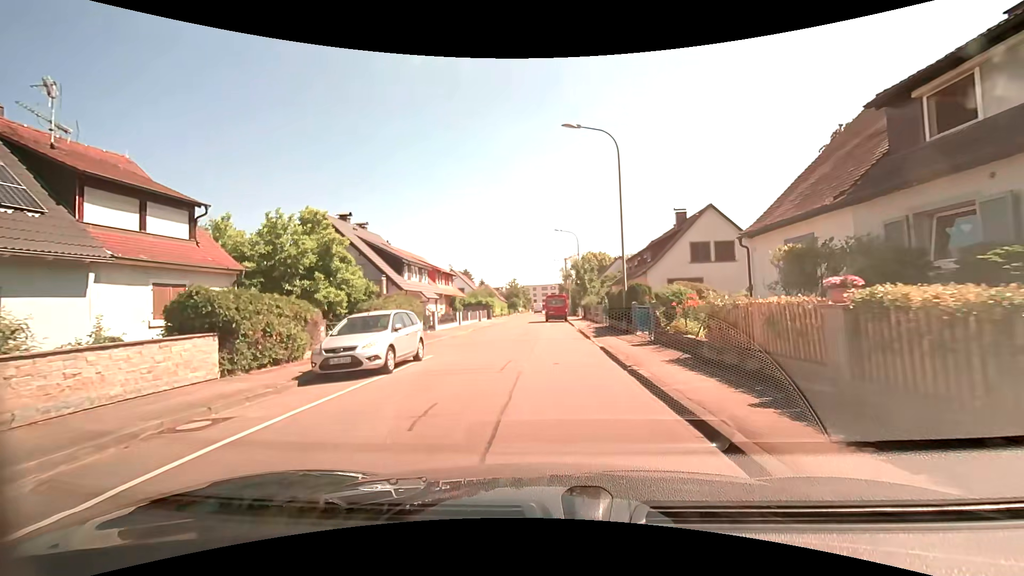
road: residential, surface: asphalt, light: Day
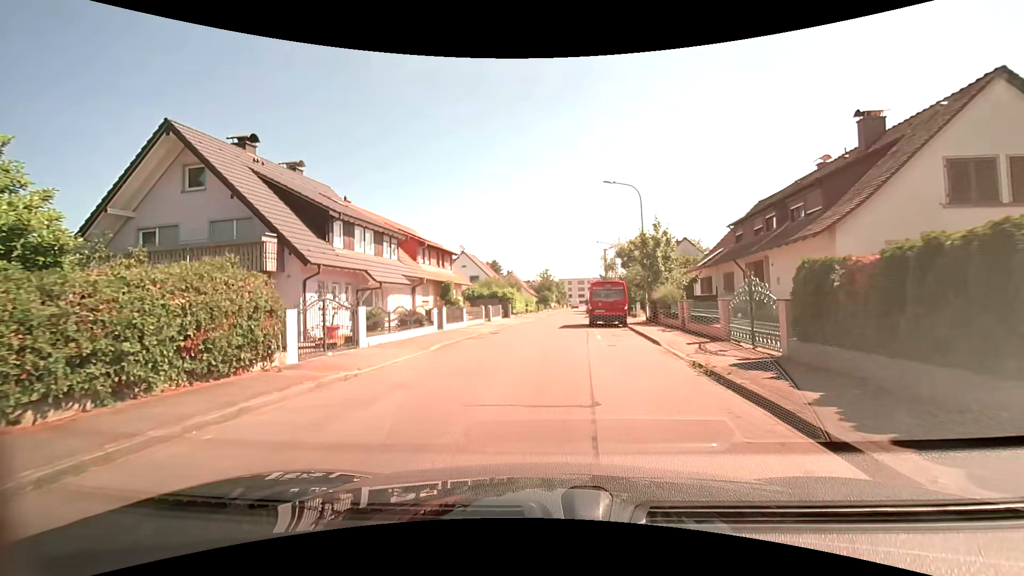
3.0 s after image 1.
(-0.7, +18.5) m; -4°
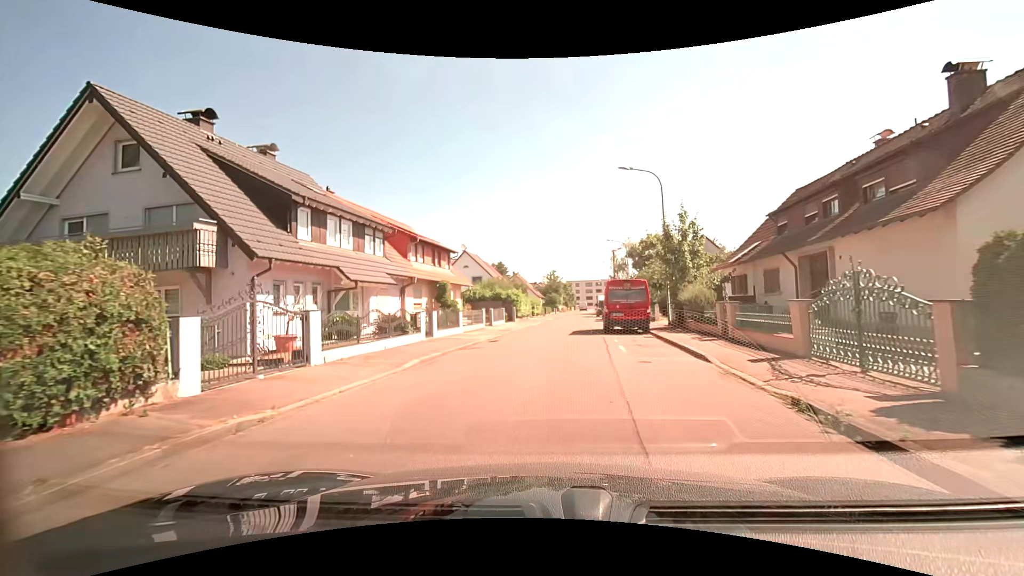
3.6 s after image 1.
(-0.1, +3.9) m; -1°
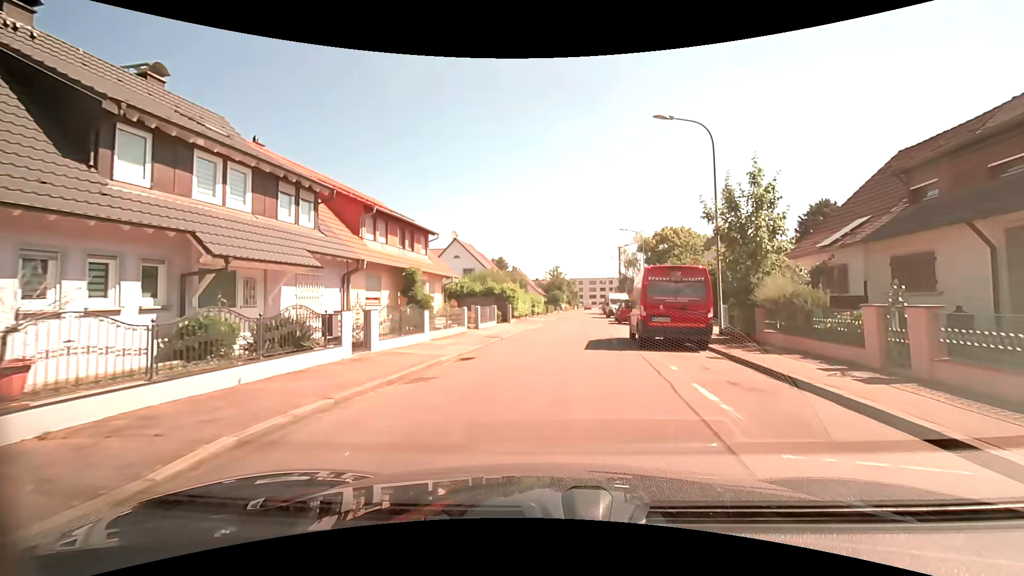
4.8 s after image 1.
(-0.1, +8.0) m; 0°
(0, +10) (+1, +20) (+2, +30) (+3, +40) (+4, +50) (+5, +60) (+6, +70) (+7, +80) (+8, +90) (+9, +100) m
